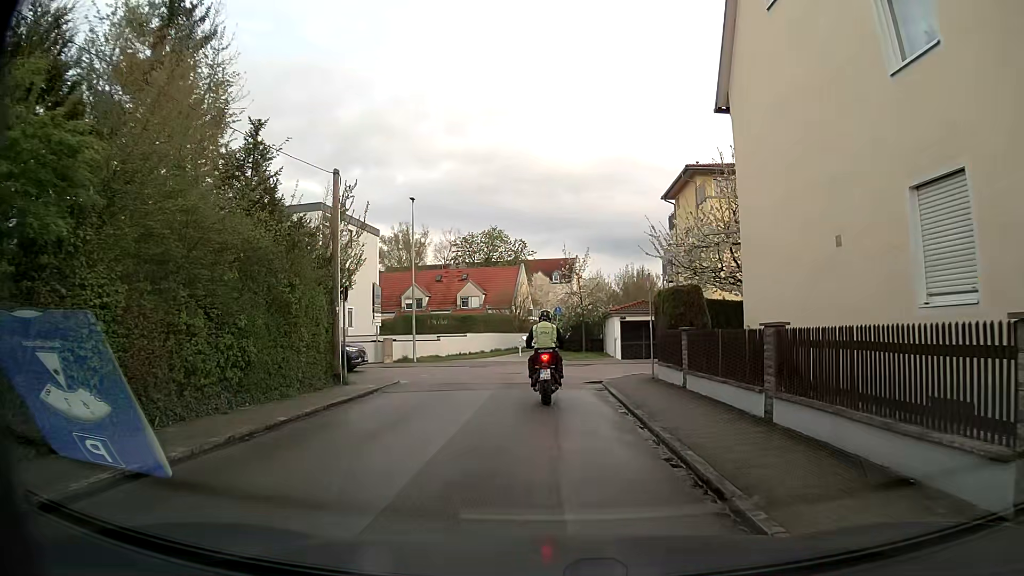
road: residential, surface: asphalt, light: Day
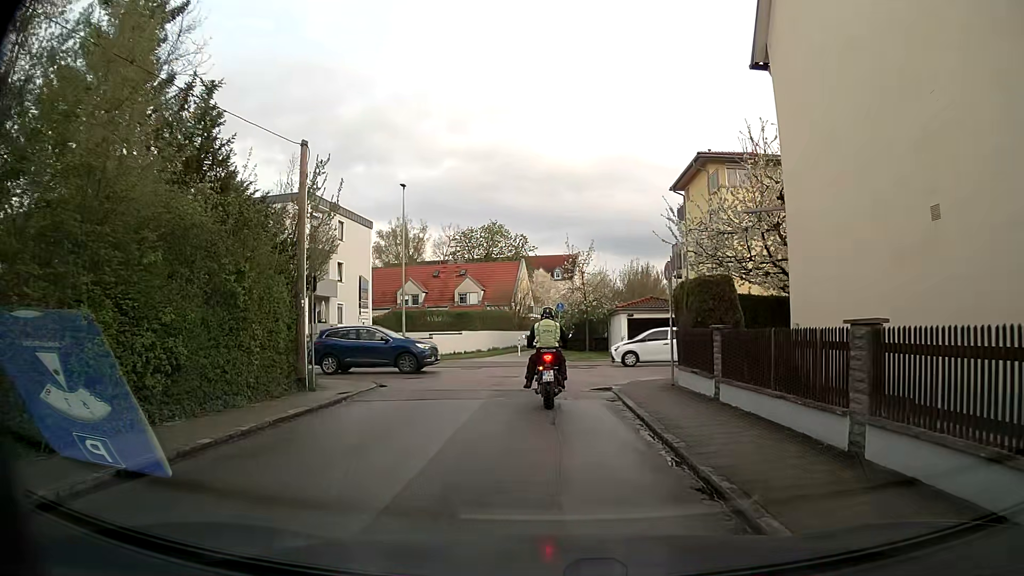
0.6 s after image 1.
(0.0, +2.6) m; 0°
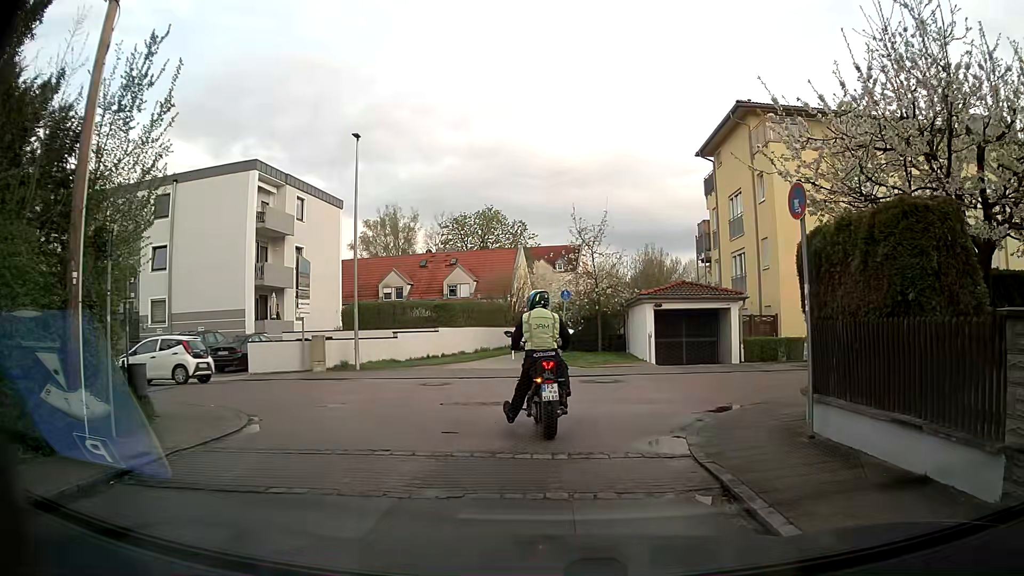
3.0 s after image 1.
(-0.2, +7.8) m; -3°
